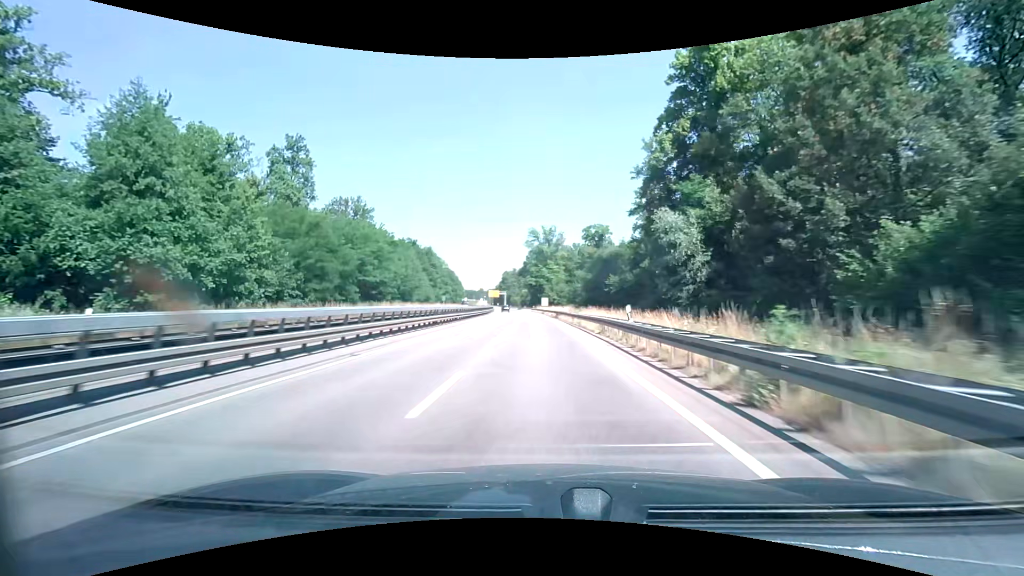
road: trunk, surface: asphalt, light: Day
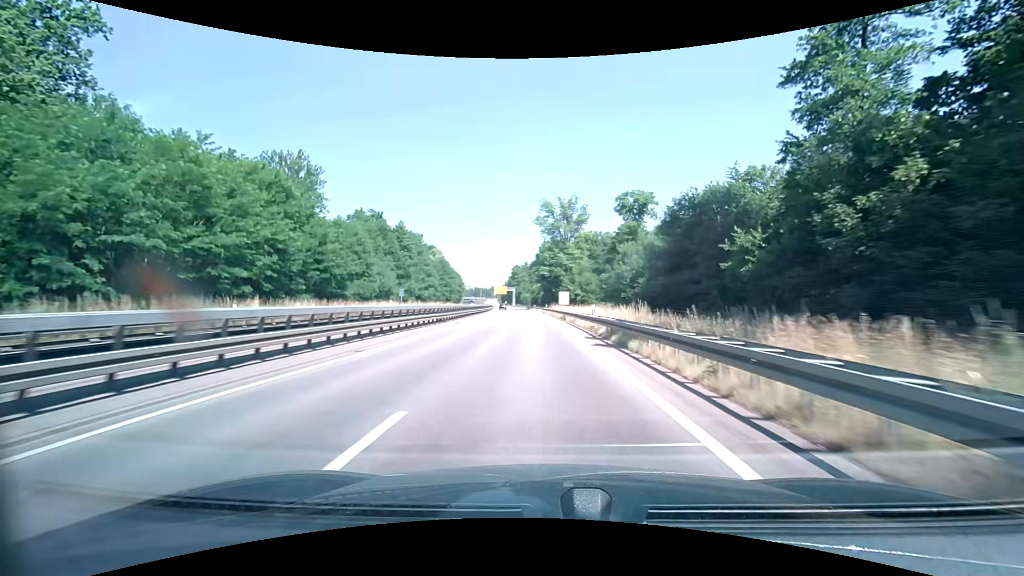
(-0.6, +39.4) m; -2°
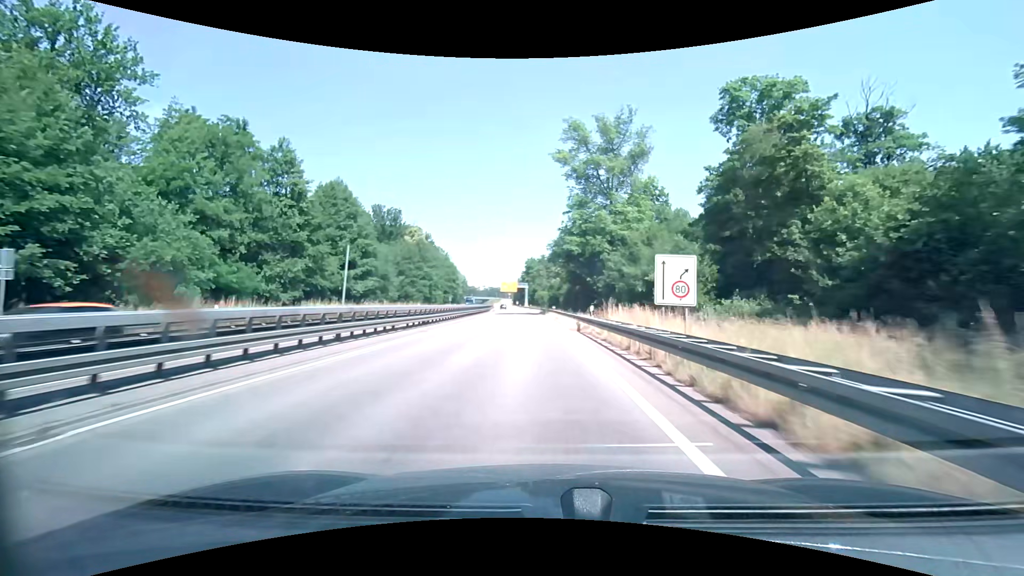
(-0.9, +49.5) m; -2°
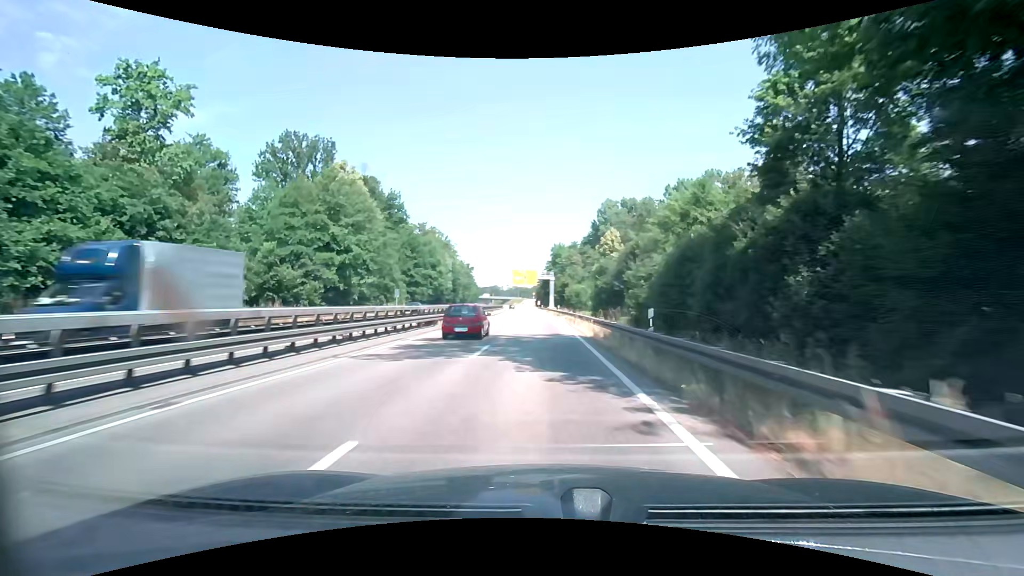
(-1.6, +58.6) m; -3°
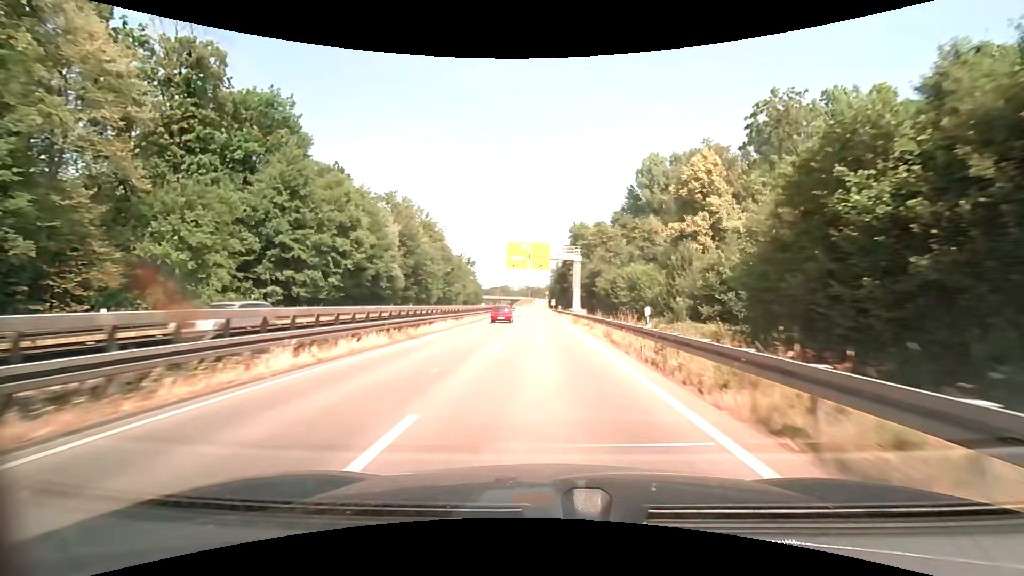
(-0.4, +46.5) m; -1°
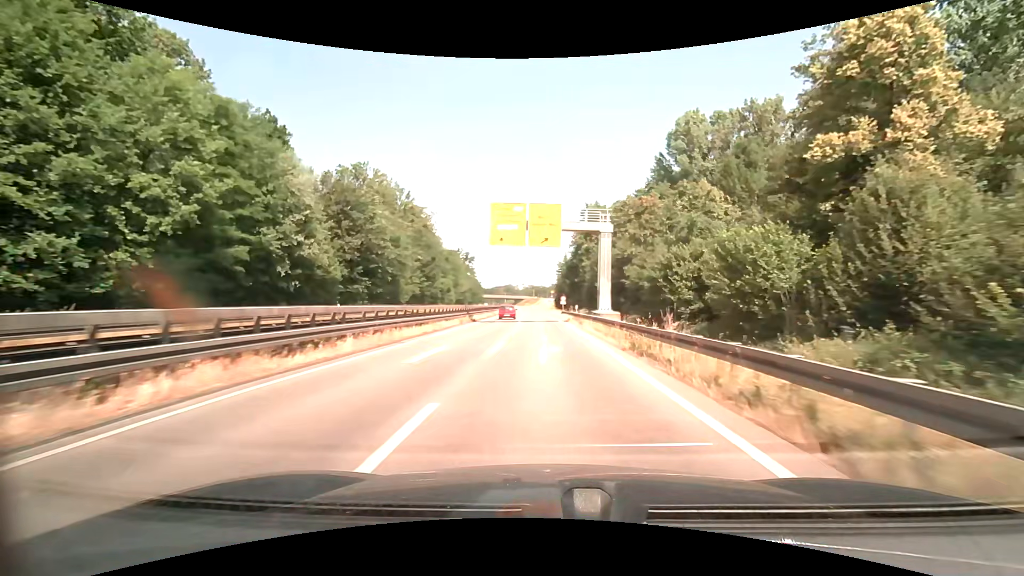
(0.0, +23.2) m; 0°
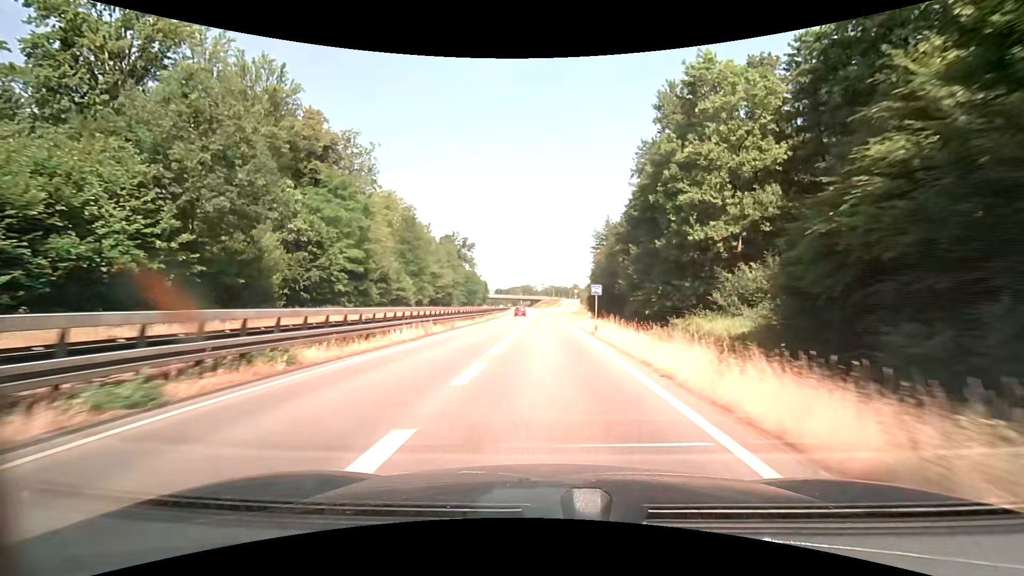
(-0.9, +58.1) m; -2°
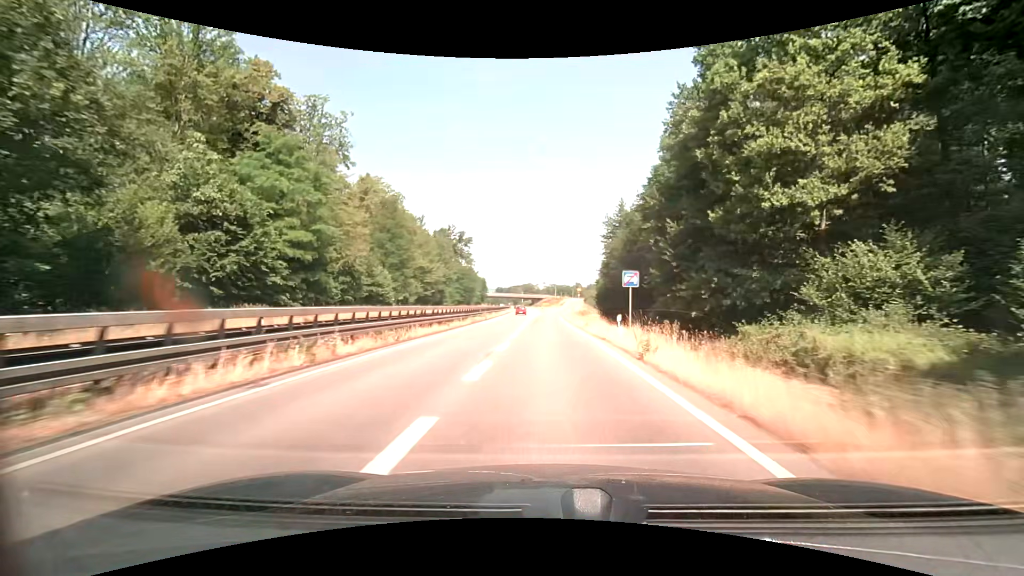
(-0.1, +11.6) m; 0°
(0, +10) (0, +20) (0, +30) (0, +40) (0, +50) (0, +60) (+1, +70) (+1, +80) (+2, +90) (+3, +100) m
